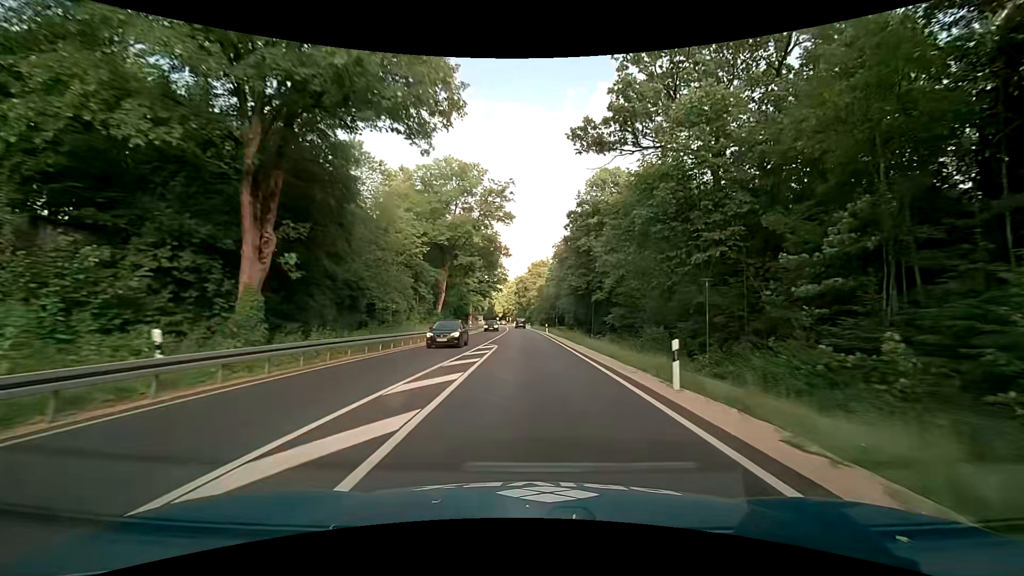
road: primary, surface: asphalt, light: Day
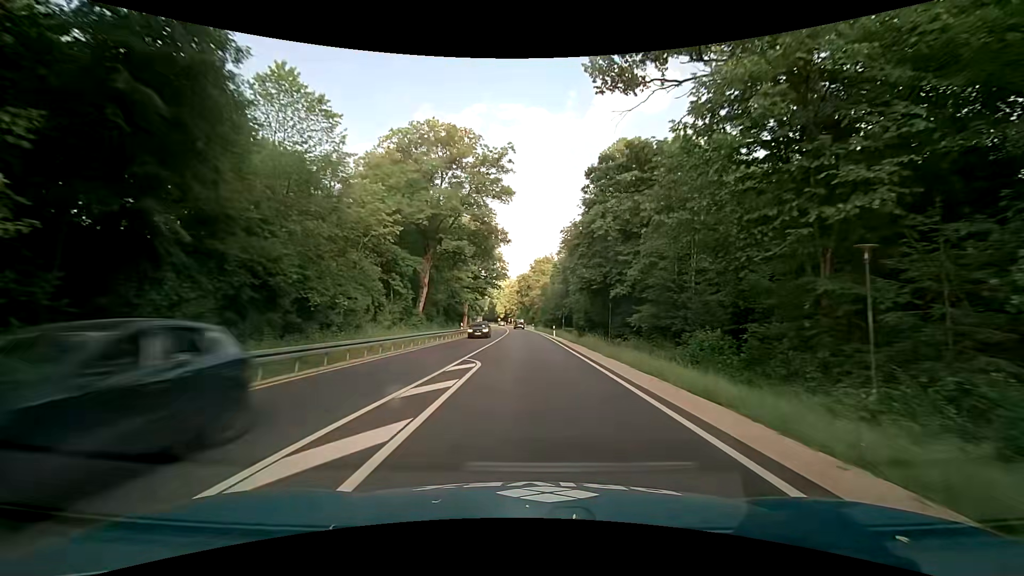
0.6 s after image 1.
(-0.1, +10.8) m; 0°
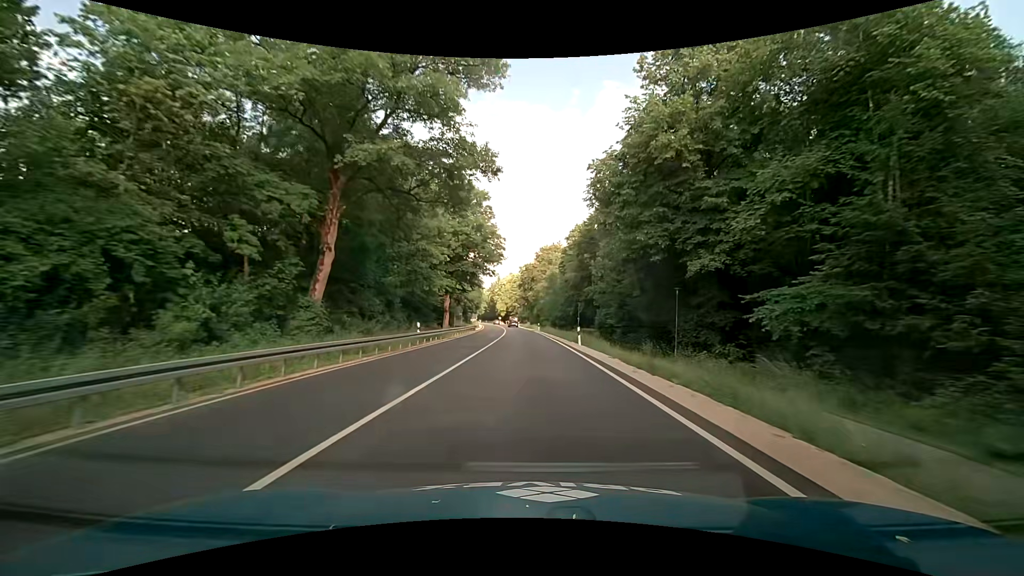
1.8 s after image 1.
(-0.3, +21.6) m; -2°
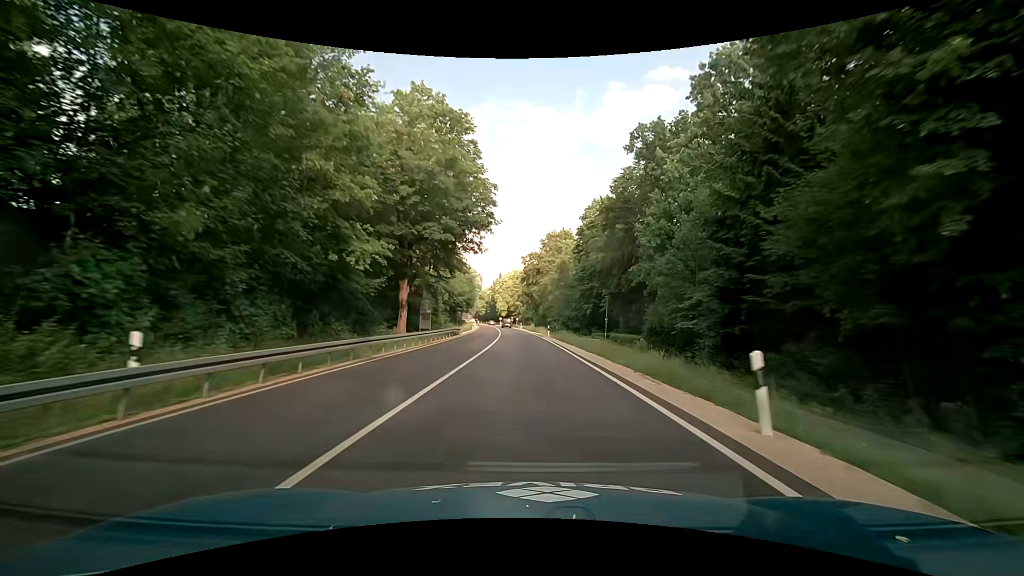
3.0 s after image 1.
(+0.1, +21.6) m; 0°
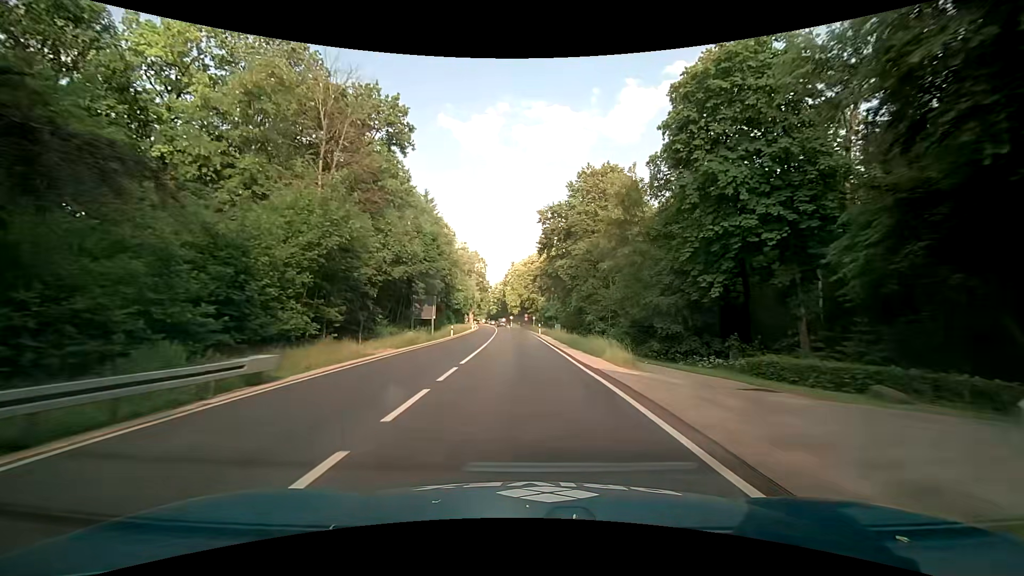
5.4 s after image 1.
(-0.7, +43.1) m; -2°
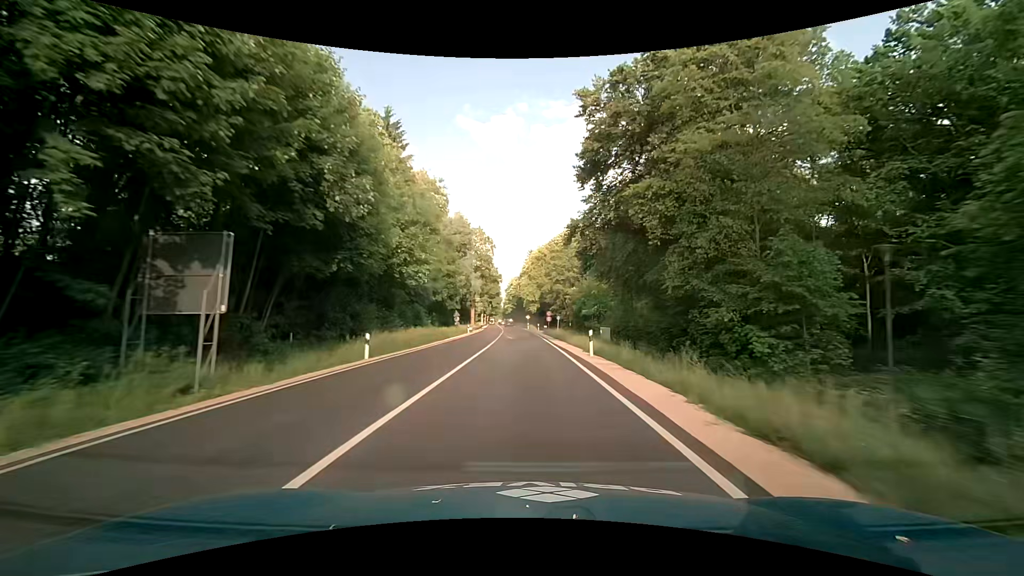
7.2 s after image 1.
(-0.5, +32.3) m; -2°
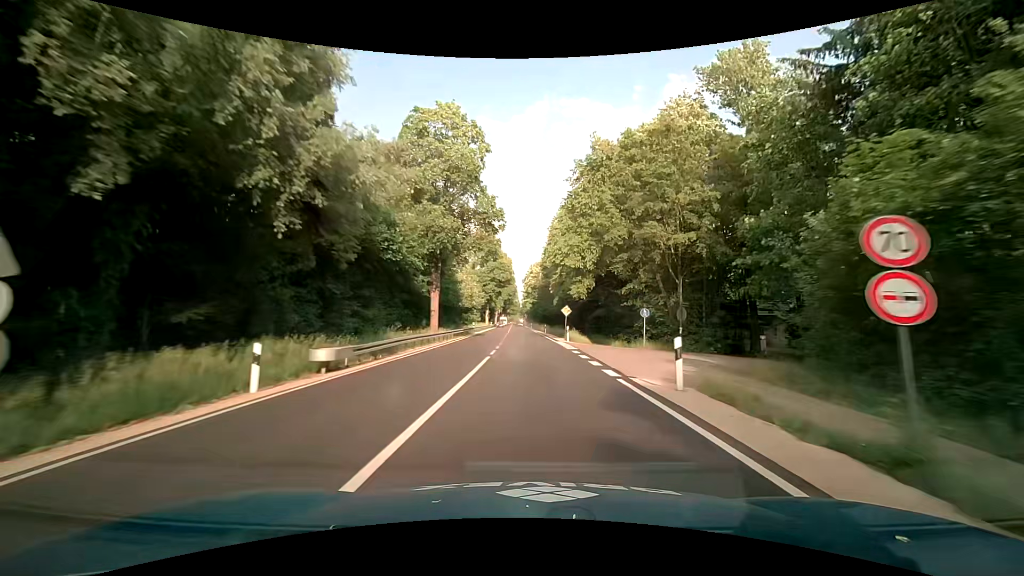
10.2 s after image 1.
(-1.3, +53.7) m; -2°
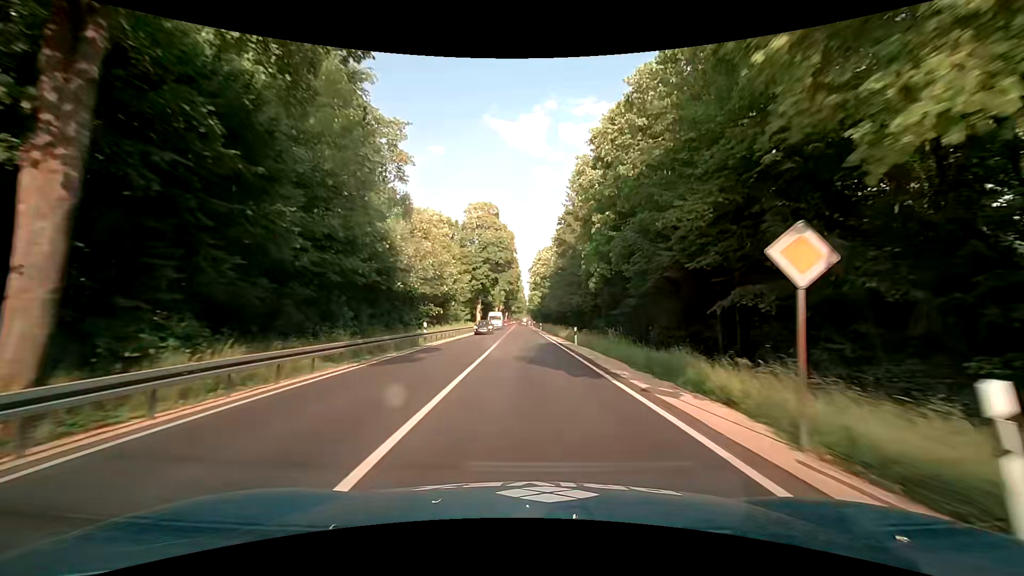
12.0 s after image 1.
(-0.5, +32.2) m; -1°
(0, +10) (0, +20) (0, +30) (-1, +40) (-1, +50) (-1, +60) (-1, +70) (-1, +80) (-2, +90) (-2, +100) m
